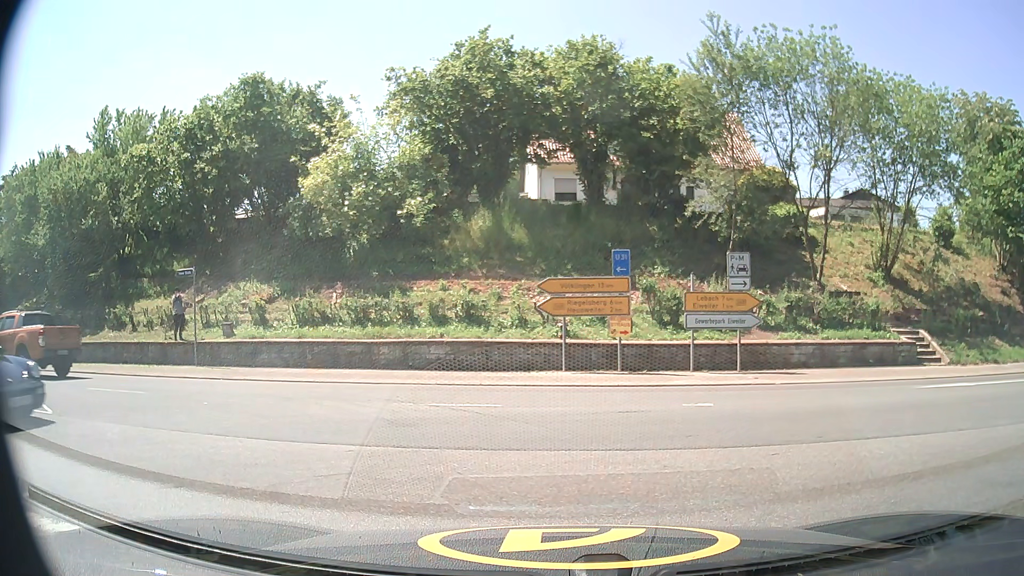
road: motorway_link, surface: asphalt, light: Day
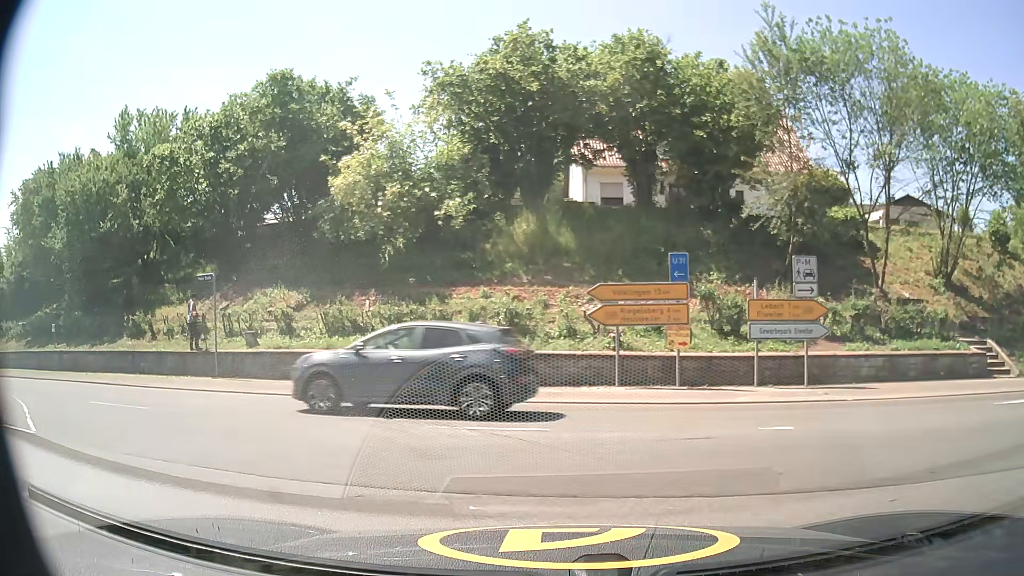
(-0.1, +1.7) m; -5°
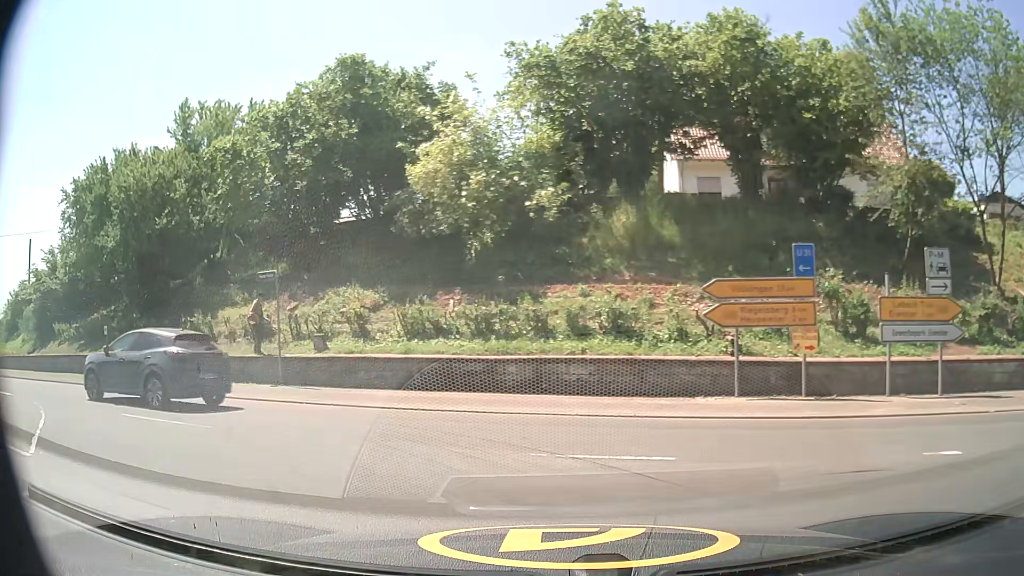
(-0.1, +2.1) m; -7°
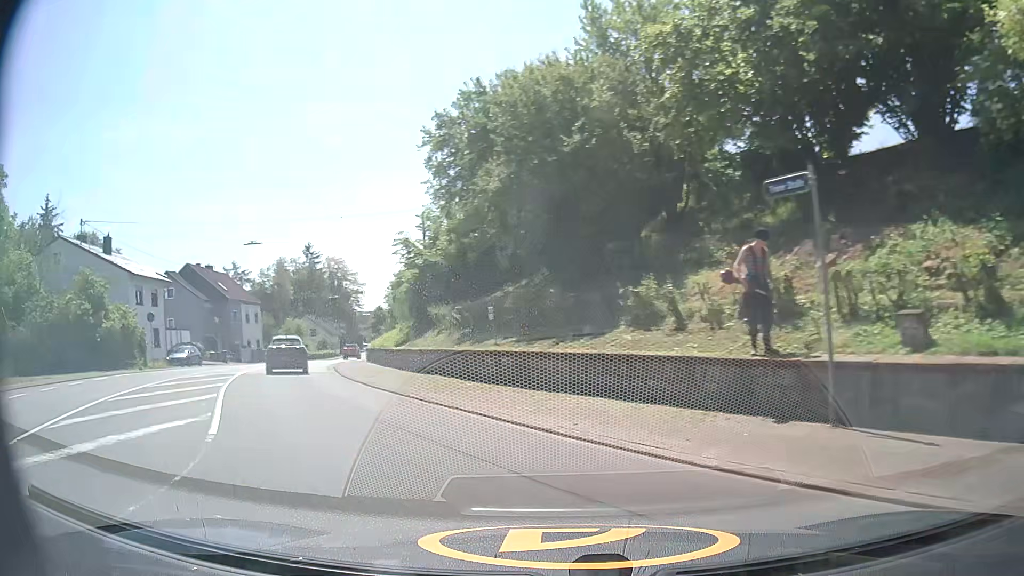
(-3.2, +9.1) m; -39°
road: primary
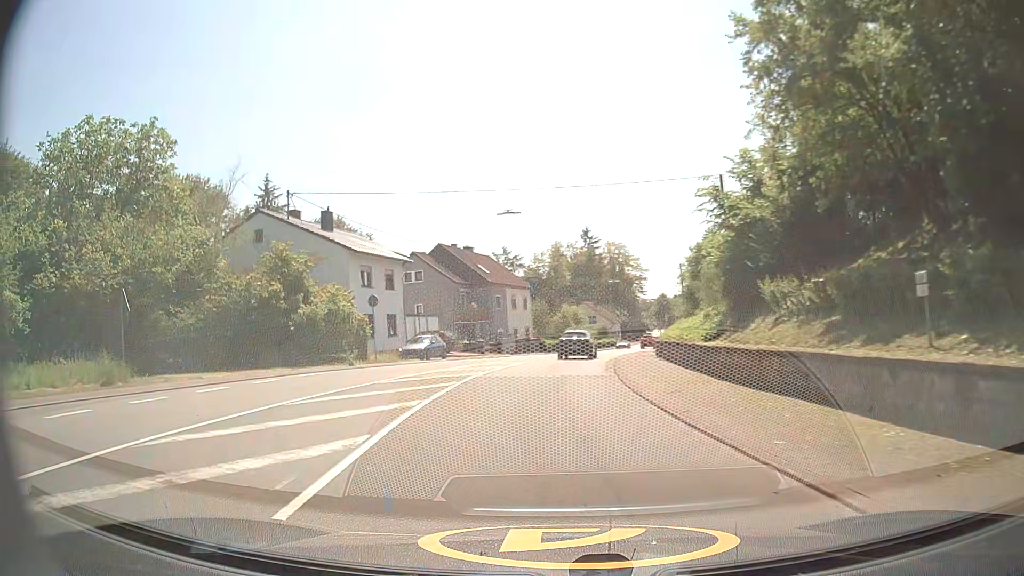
(-1.9, +8.2) m; -24°
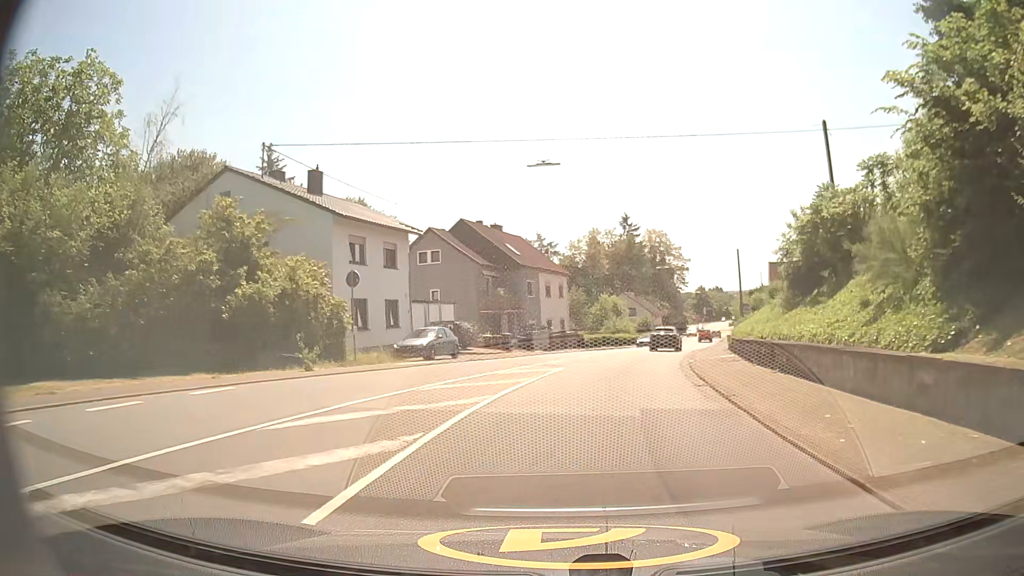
(-0.7, +9.7) m; -4°
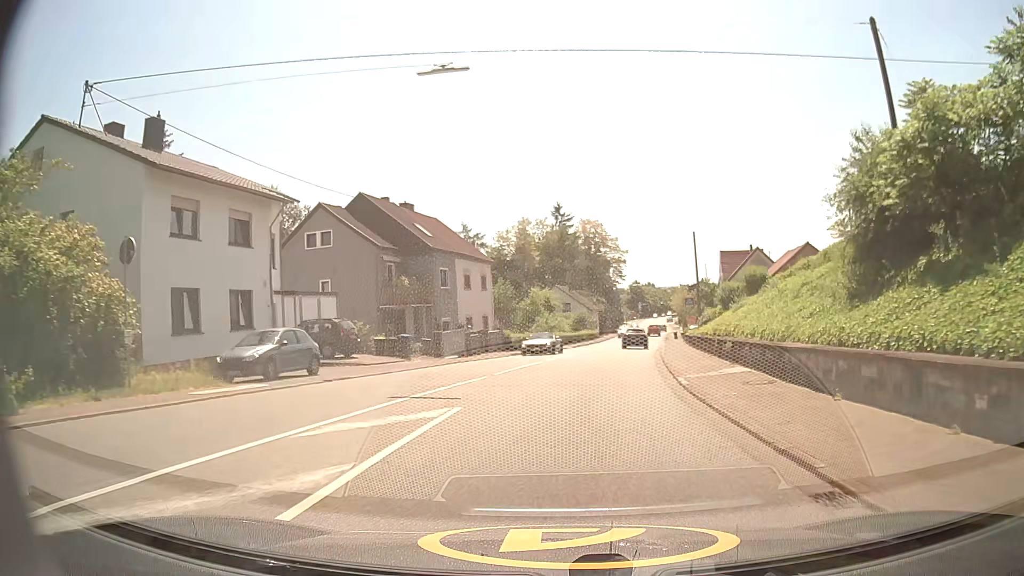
(+0.5, +10.6) m; +6°
